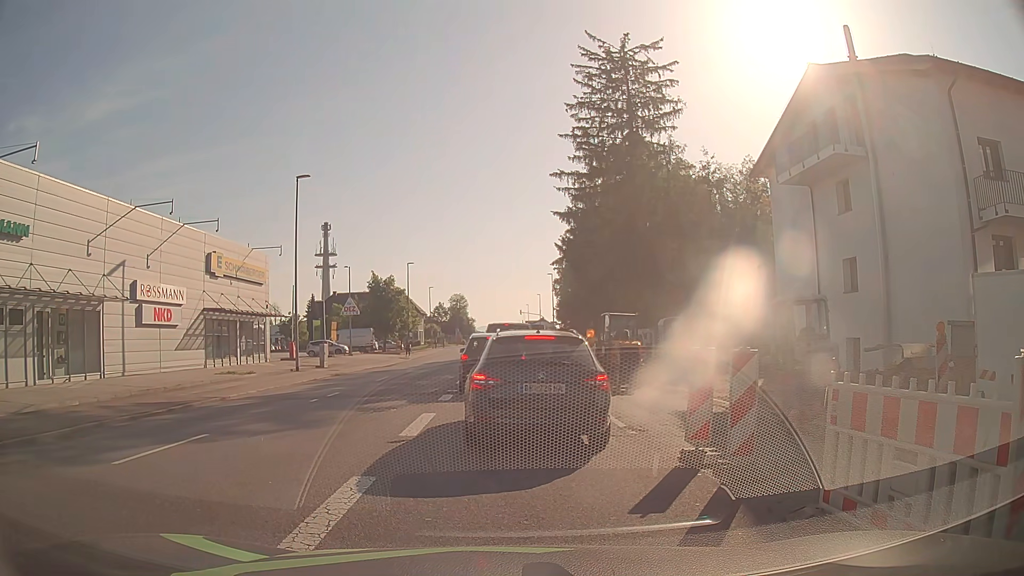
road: tertiary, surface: asphalt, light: Day
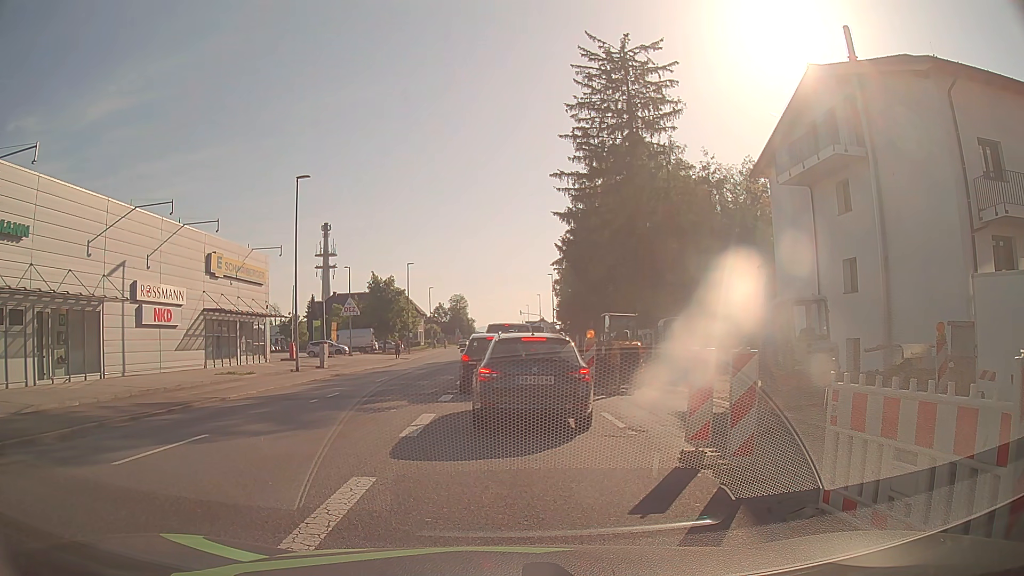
(0.0, +0.1) m; 0°
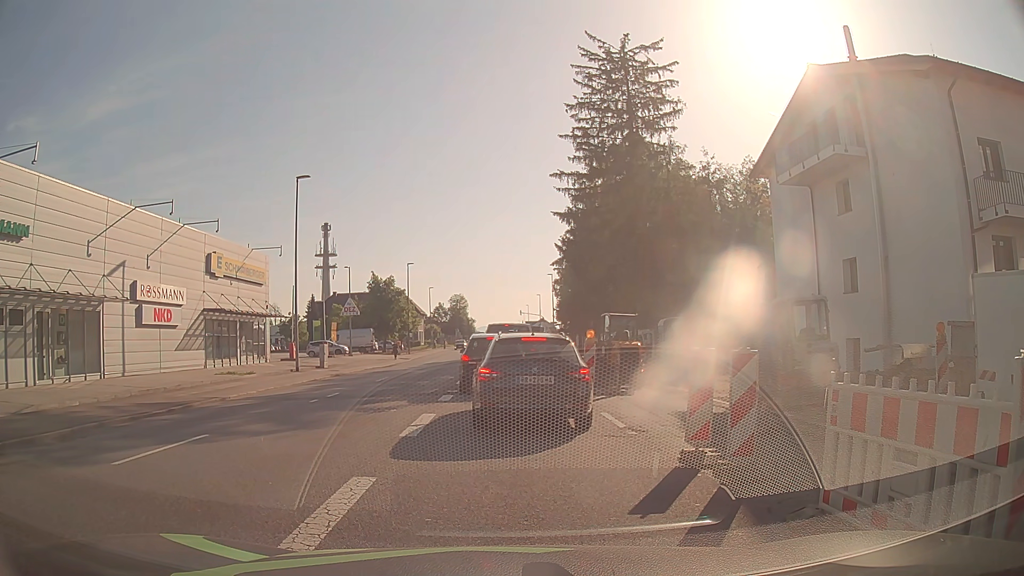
(0.0, 0.0) m; 0°
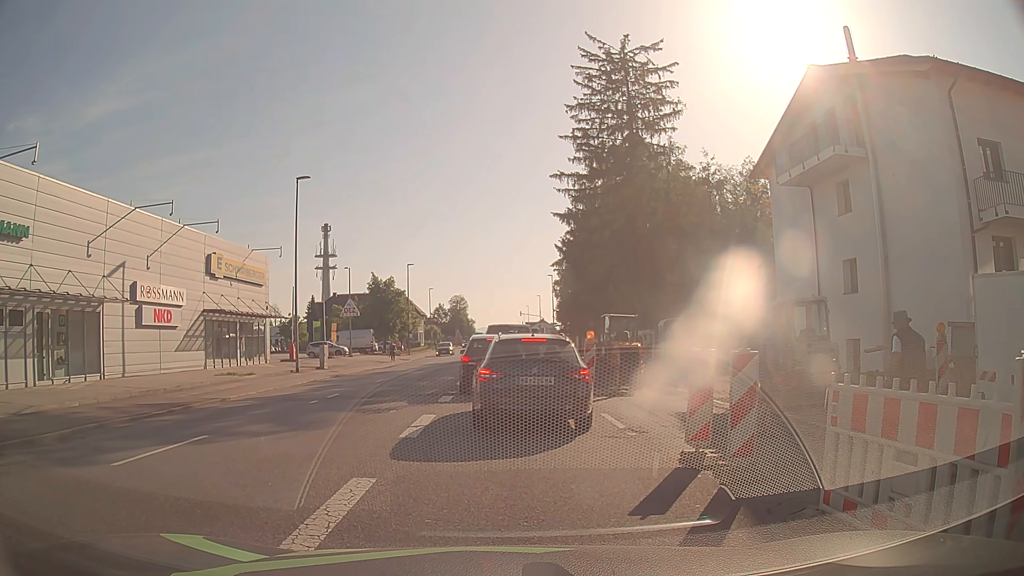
(0.0, 0.0) m; 0°
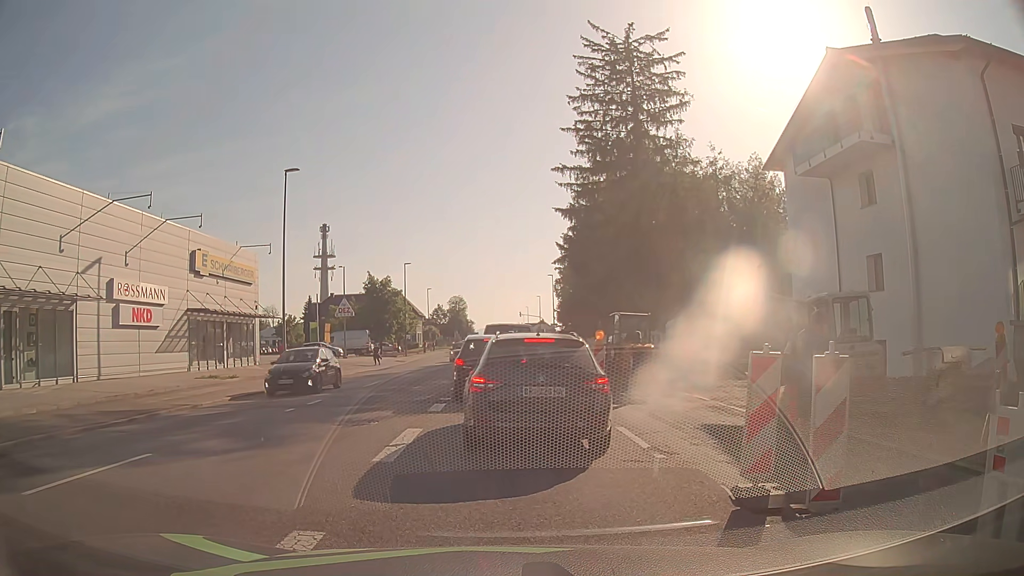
(0.0, +1.9) m; 0°
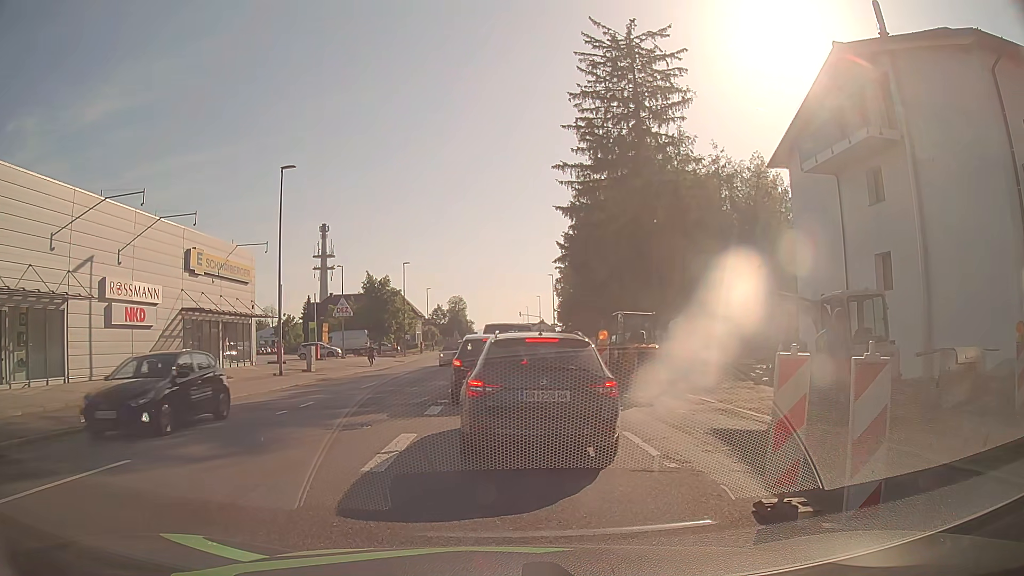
(0.0, +0.6) m; 0°
